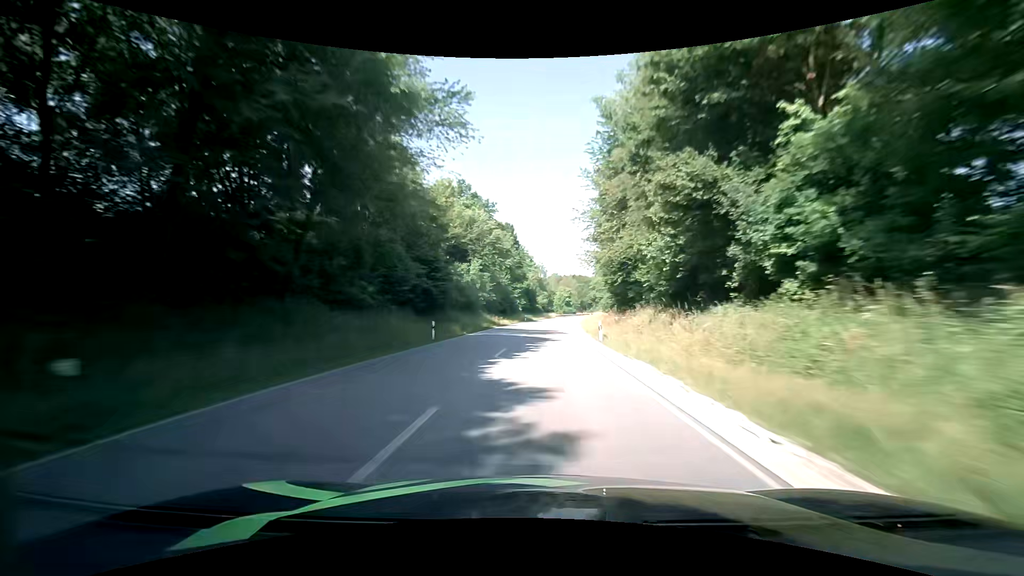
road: primary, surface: asphalt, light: Day
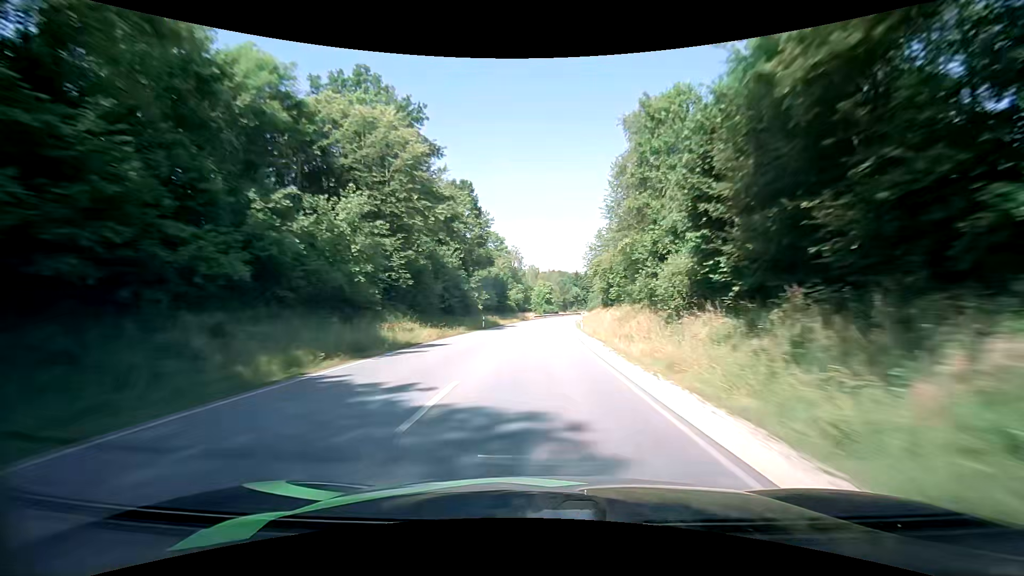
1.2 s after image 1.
(+0.9, +33.1) m; +3°
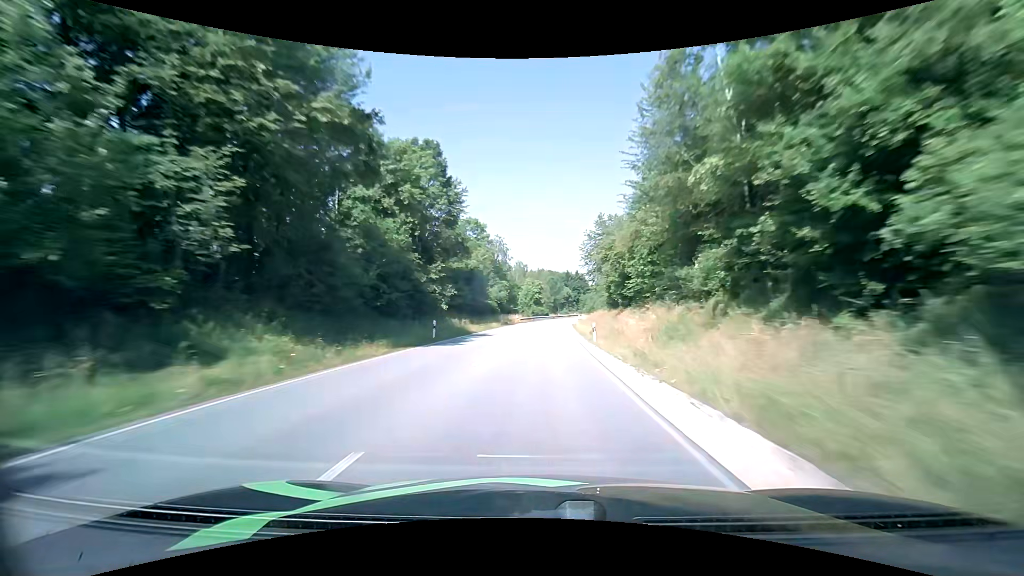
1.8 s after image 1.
(+0.1, +16.6) m; +1°
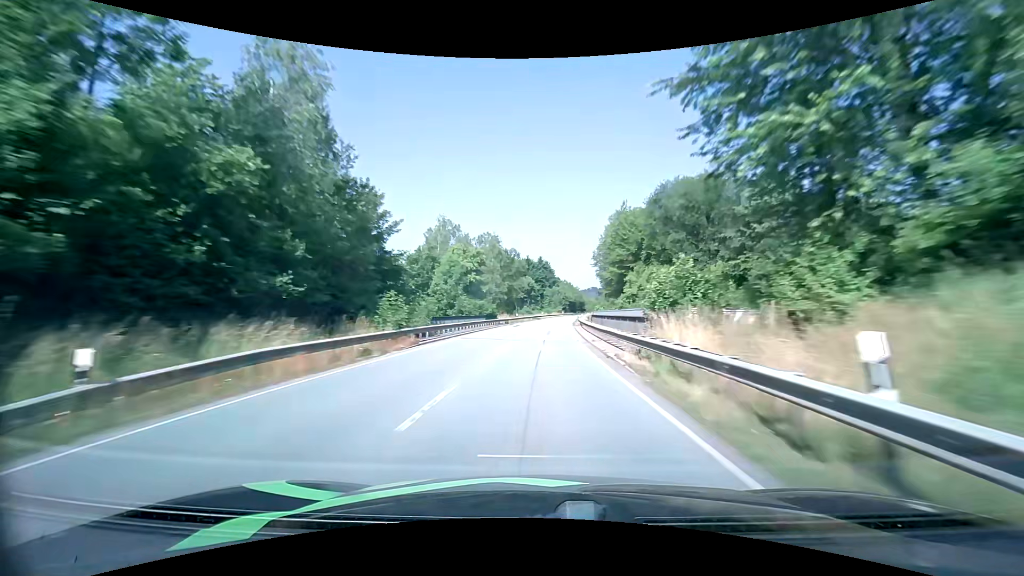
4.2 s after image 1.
(+2.5, +66.2) m; +5°
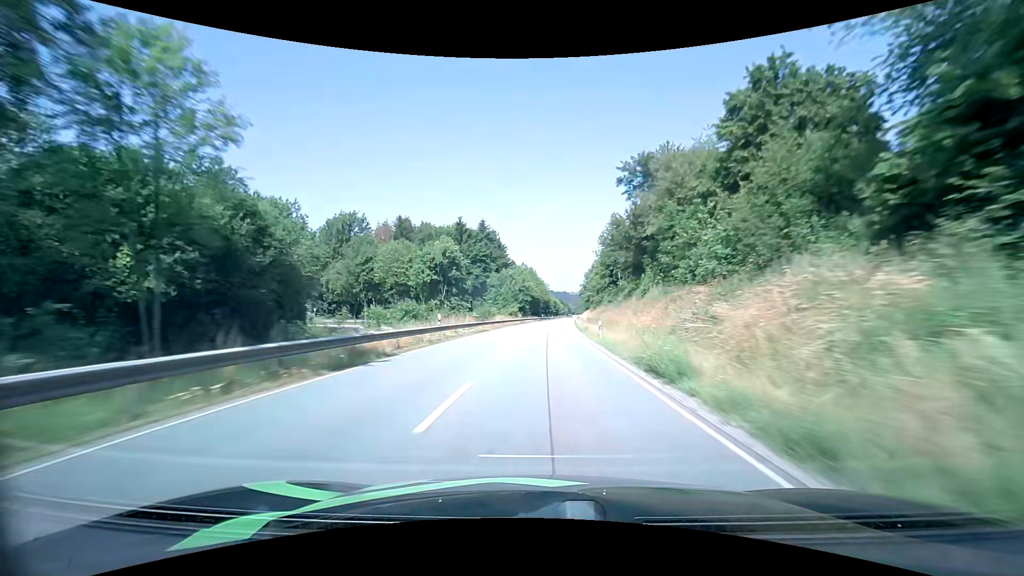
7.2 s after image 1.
(+4.1, +83.3) m; +5°
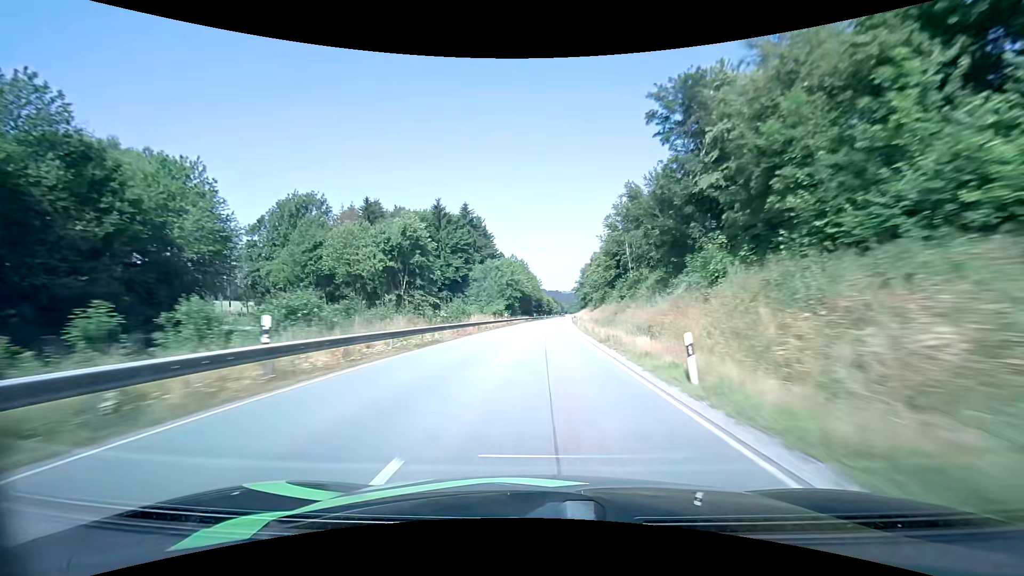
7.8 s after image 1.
(+0.2, +16.7) m; +1°
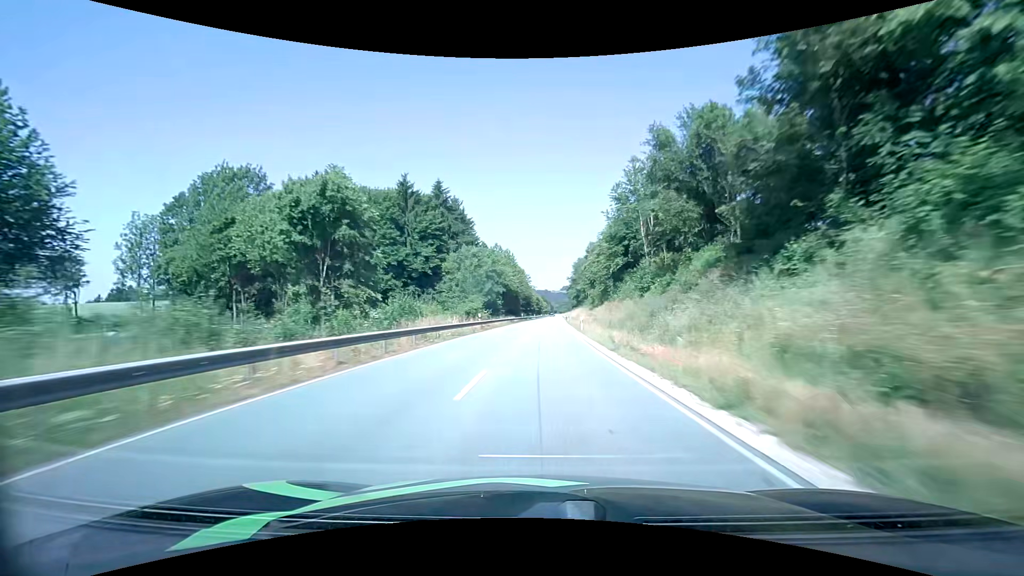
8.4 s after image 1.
(+0.2, +16.7) m; +1°
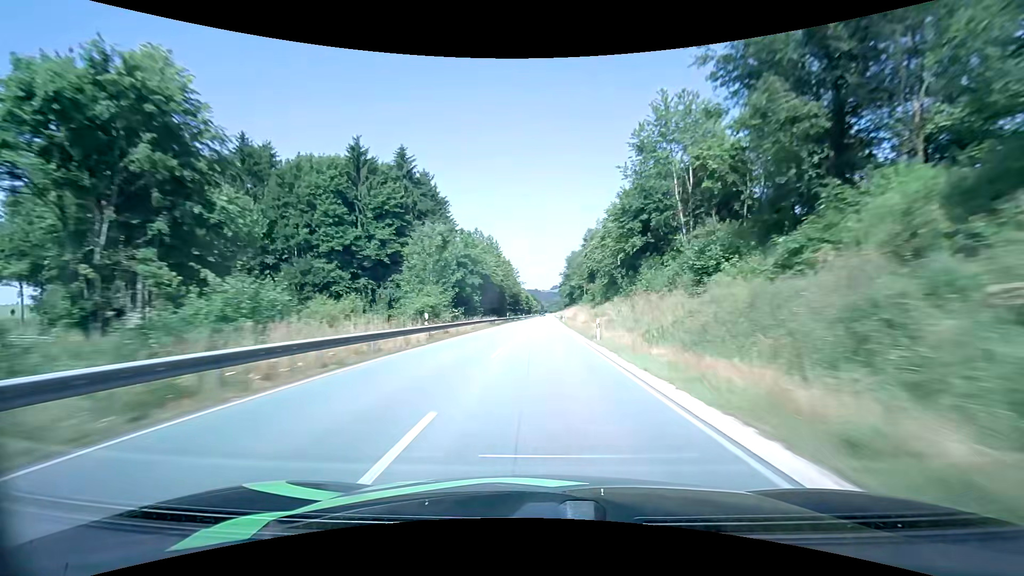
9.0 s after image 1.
(+0.2, +16.8) m; +1°
(0, +10) (0, +20) (0, +30) (0, +40) (+1, +50) (+1, +60) (+1, +70) (+1, +80) (+2, +90) (+2, +100) m
